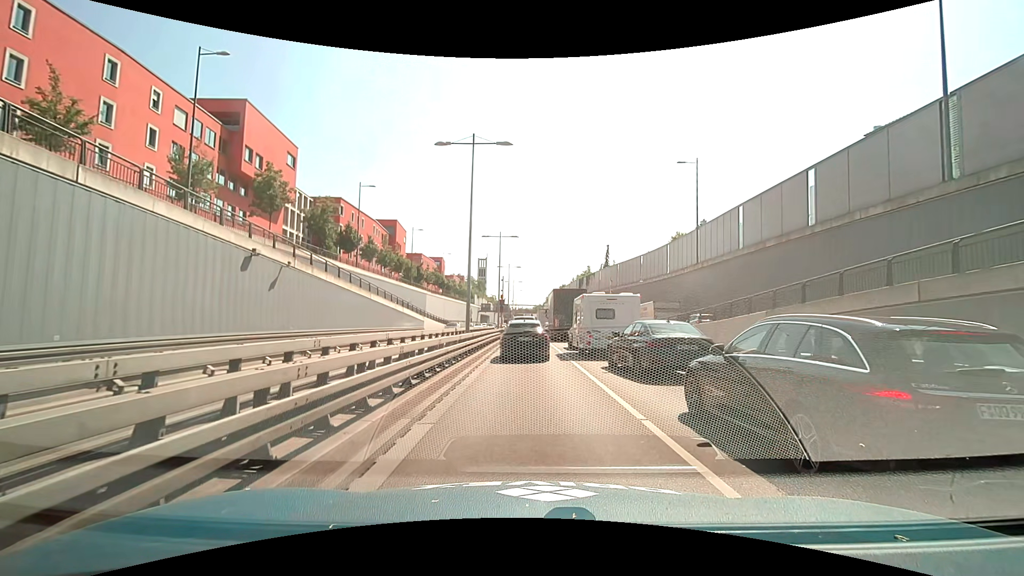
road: trunk_link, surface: asphalt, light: Day
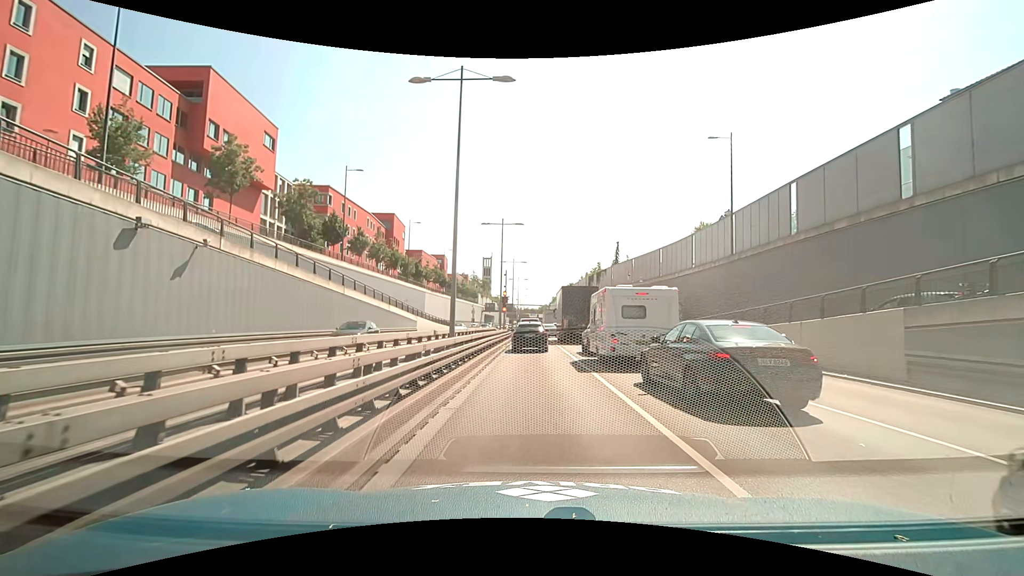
(+0.1, +7.0) m; 0°
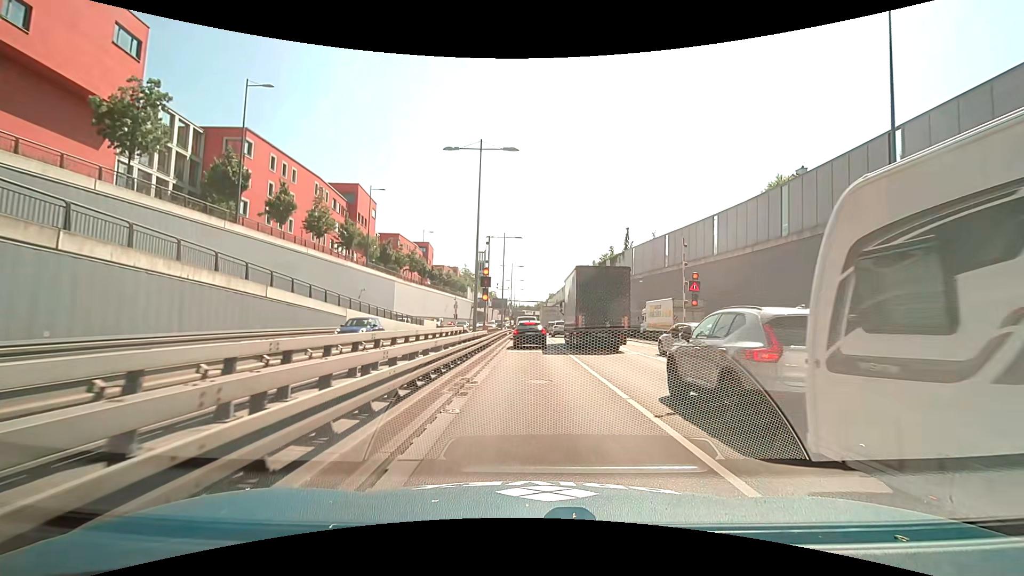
(0.0, +19.3) m; +1°
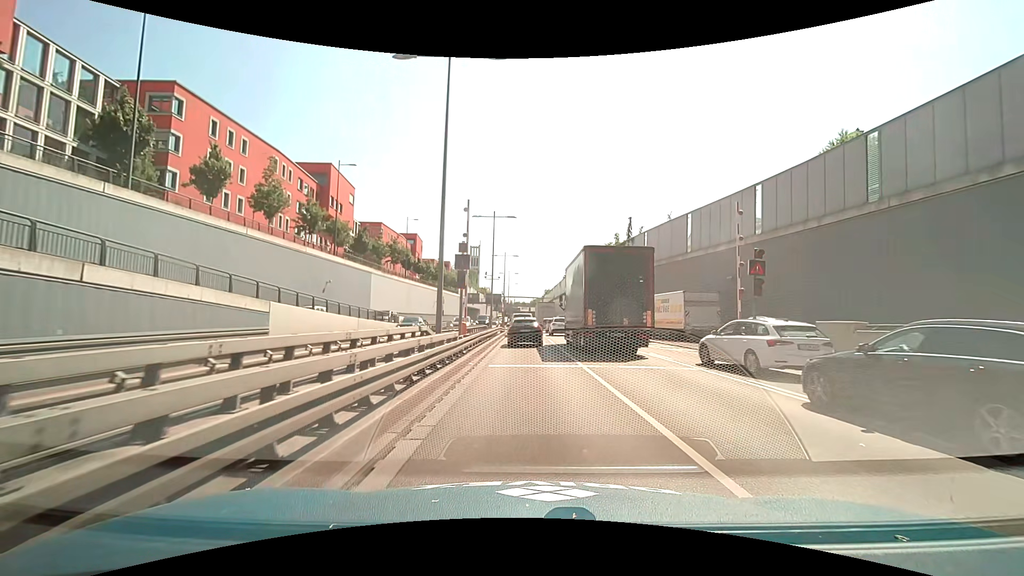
(0.0, +9.0) m; 0°
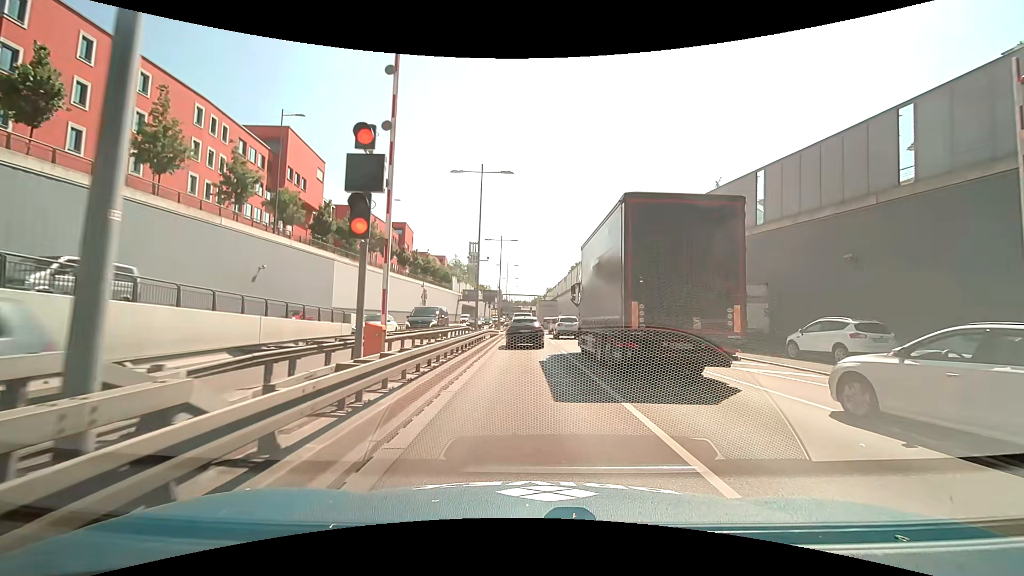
(0.0, +13.1) m; 0°
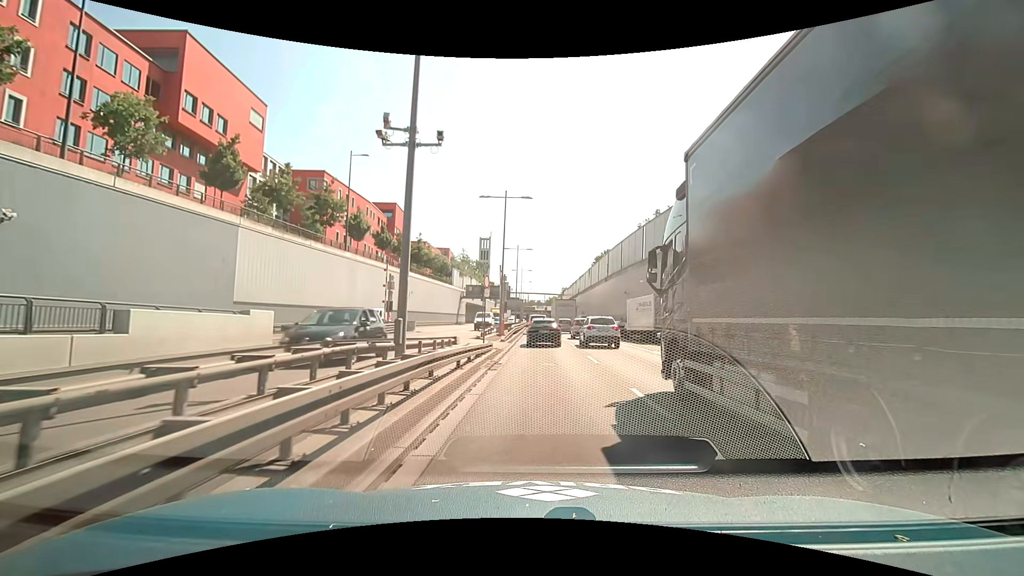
(-0.4, +20.4) m; -2°
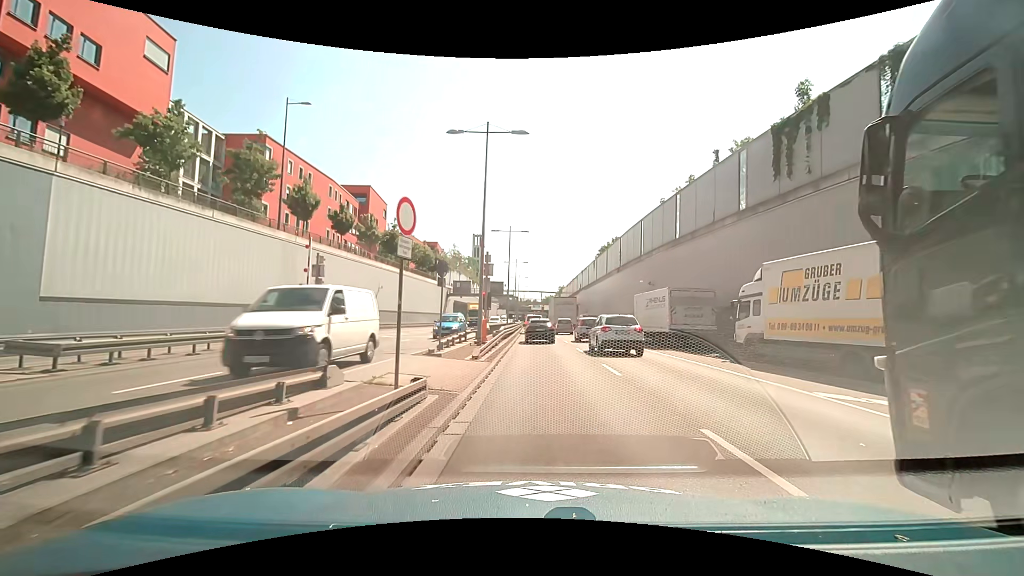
(+0.1, +12.9) m; 0°
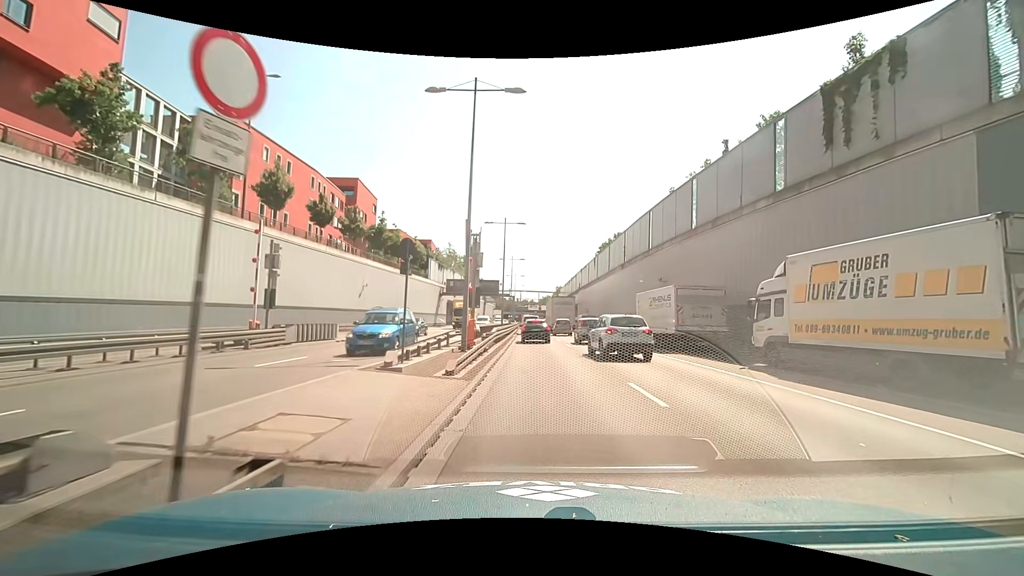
(+0.1, +4.5) m; +1°
(0, +10) (0, +20) (0, +30) (0, +40) (0, +50) (0, +60) (0, +70) (0, +80) (-1, +90) (-1, +100) m
